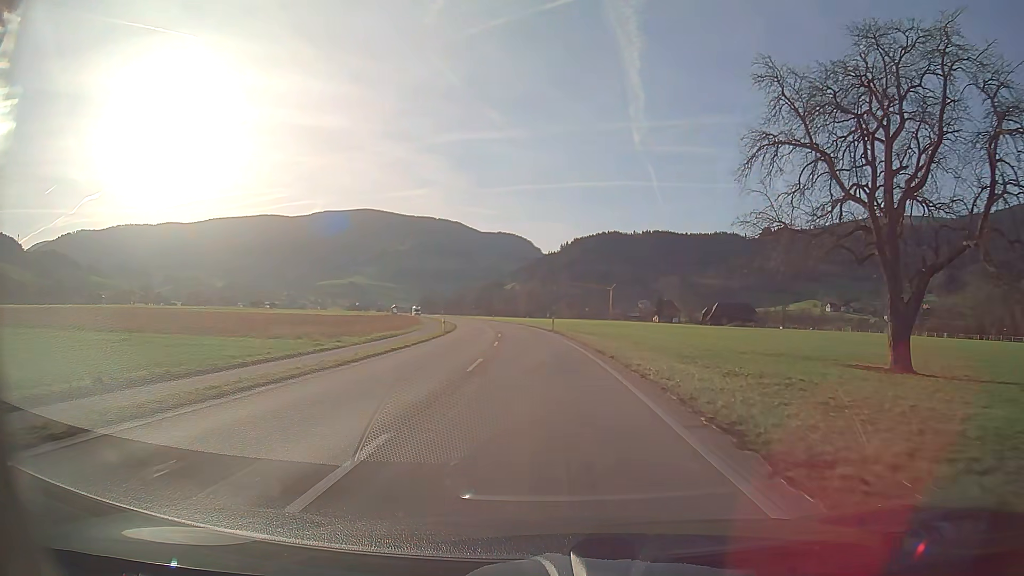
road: secondary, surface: asphalt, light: Day
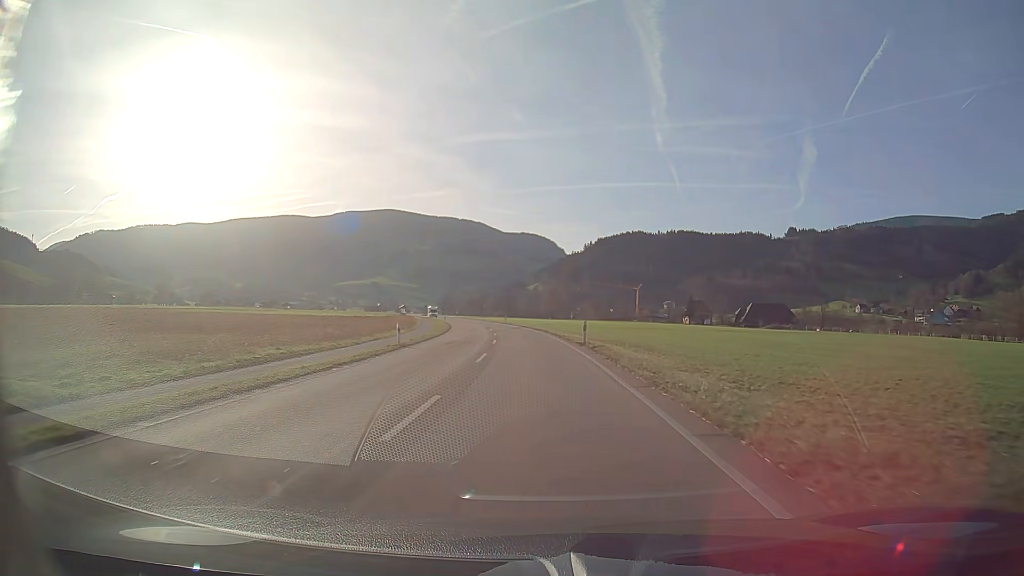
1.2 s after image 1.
(-0.4, +20.9) m; -2°
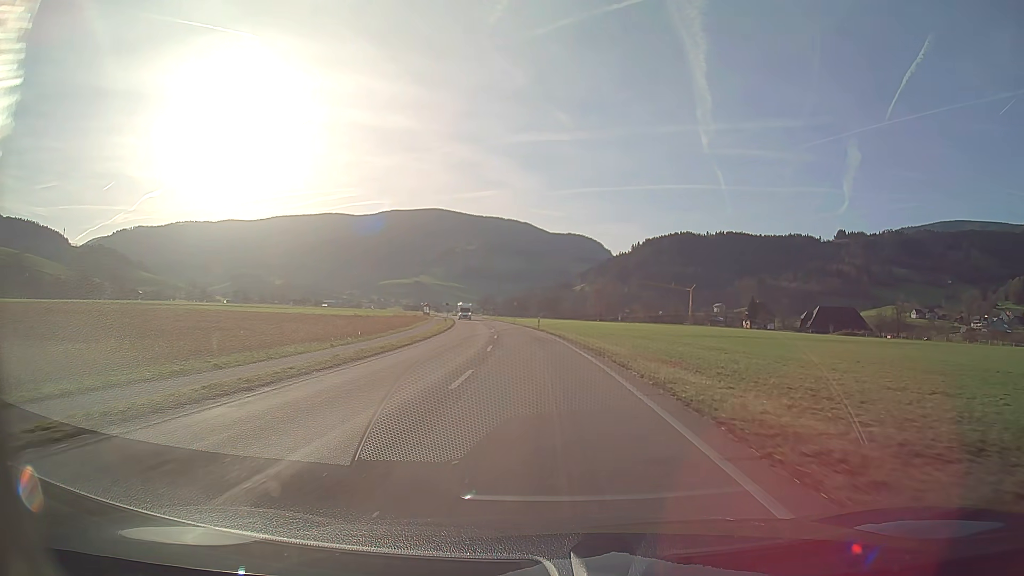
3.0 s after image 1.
(-1.0, +31.3) m; -4°
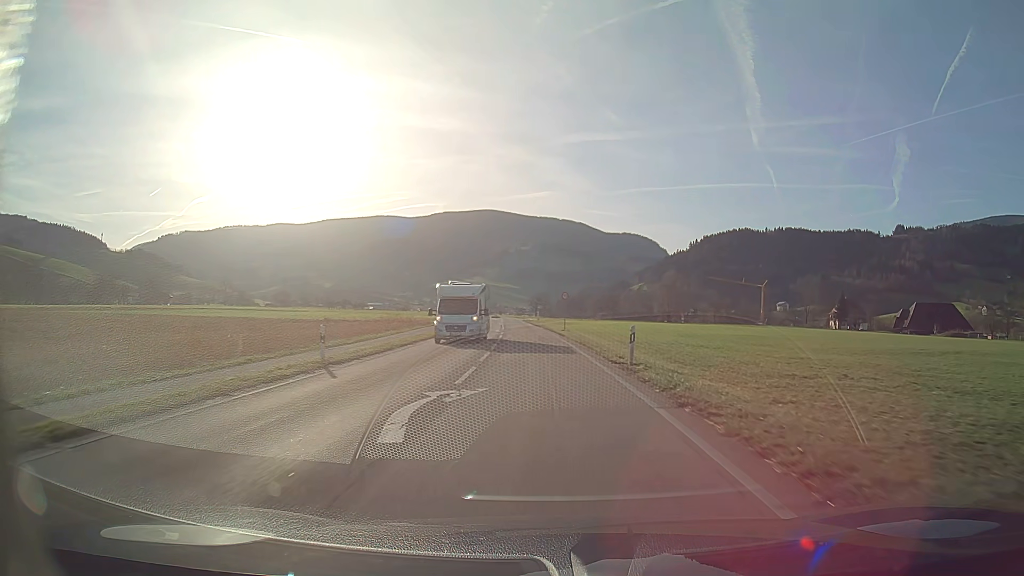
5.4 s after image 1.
(-1.8, +41.6) m; -5°
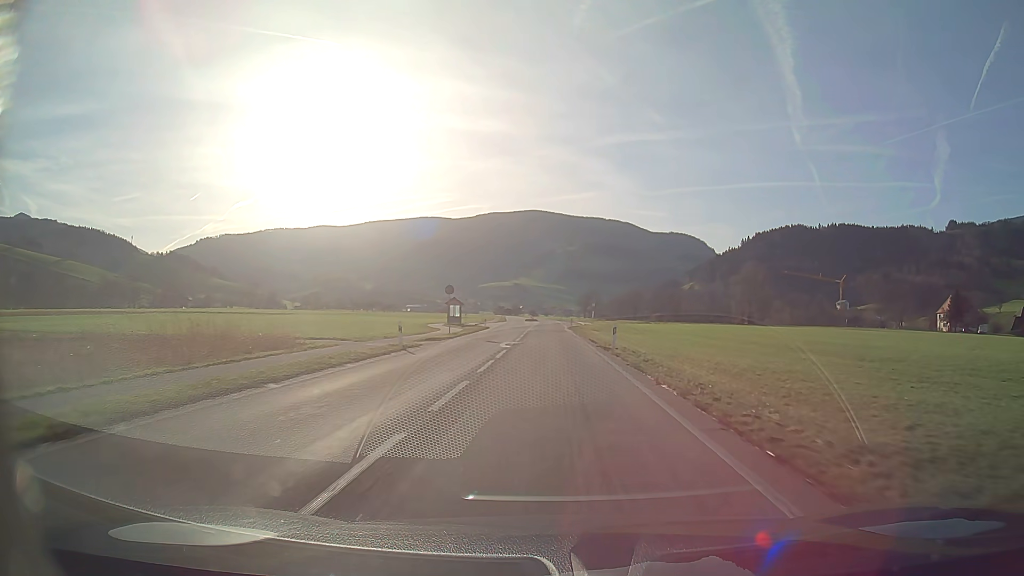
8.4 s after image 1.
(-2.0, +52.0) m; -4°
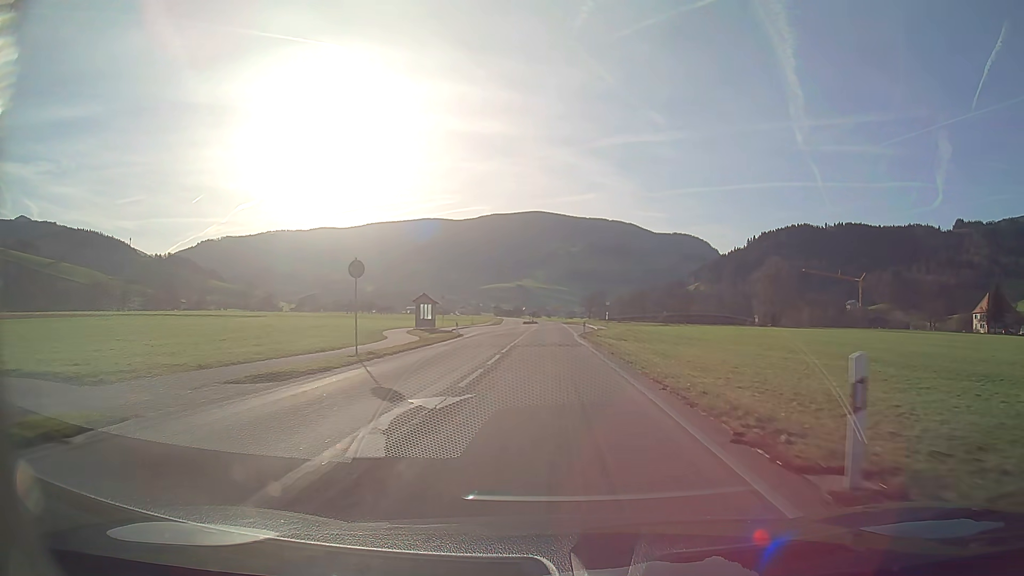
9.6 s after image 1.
(-0.1, +20.8) m; 0°
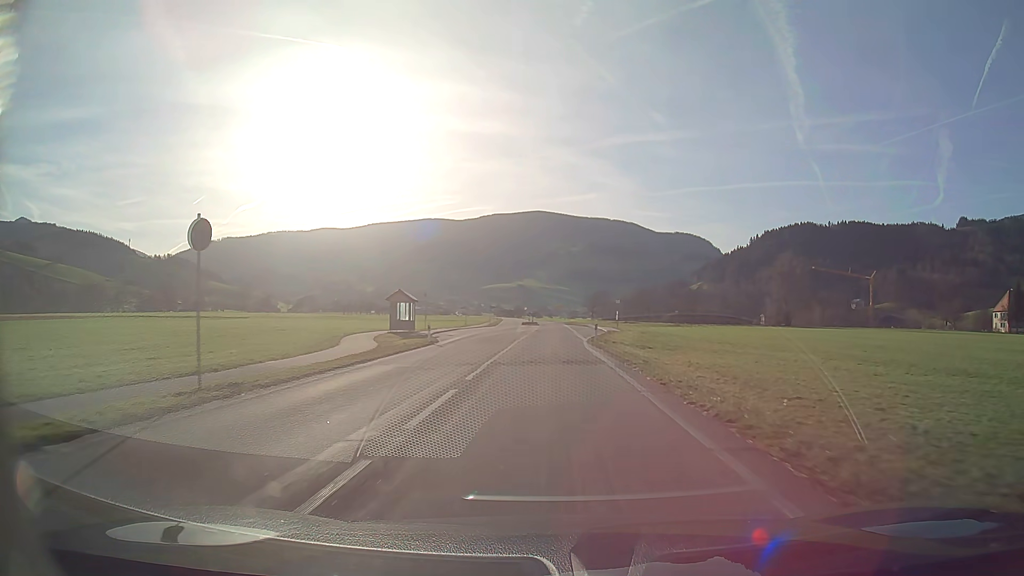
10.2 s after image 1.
(0.0, +10.4) m; 0°
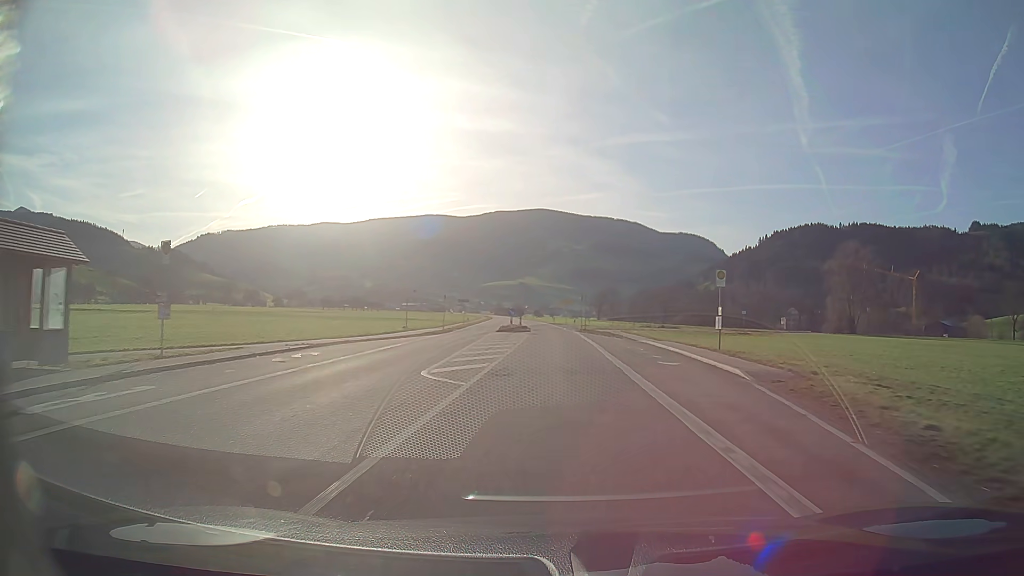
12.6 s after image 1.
(-0.1, +41.6) m; 0°
(0, +10) (0, +20) (0, +30) (0, +40) (0, +50) (-1, +60) (-1, +70) (-2, +80) (-2, +90) (-3, +100) m
